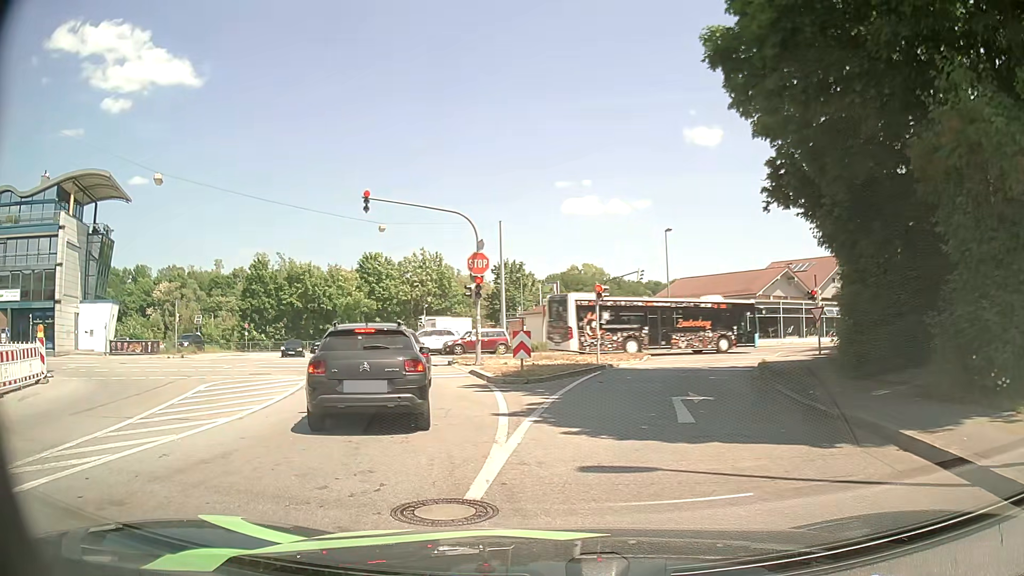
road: tertiary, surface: asphalt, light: Day
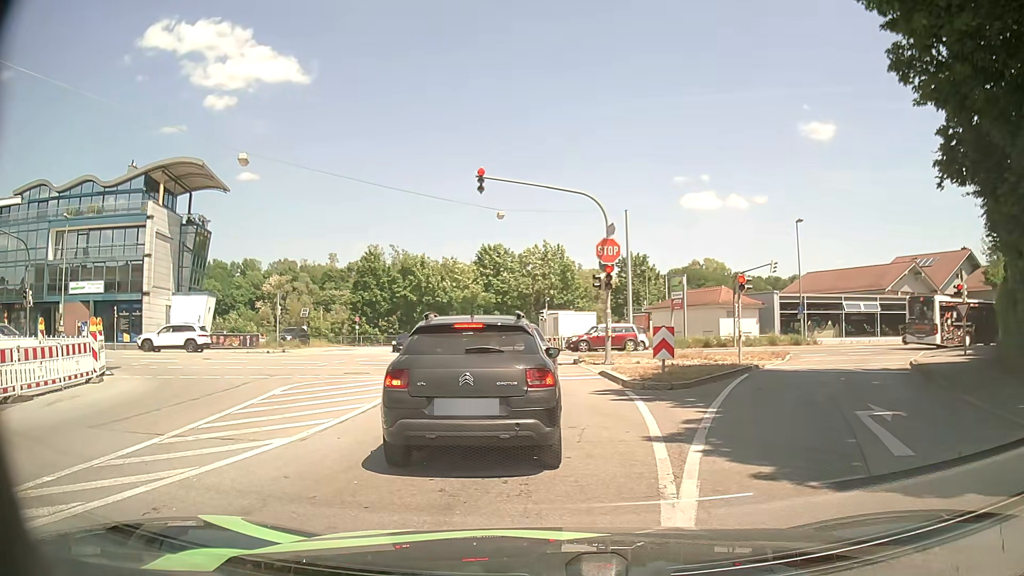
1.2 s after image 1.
(-0.3, +2.8) m; -11°
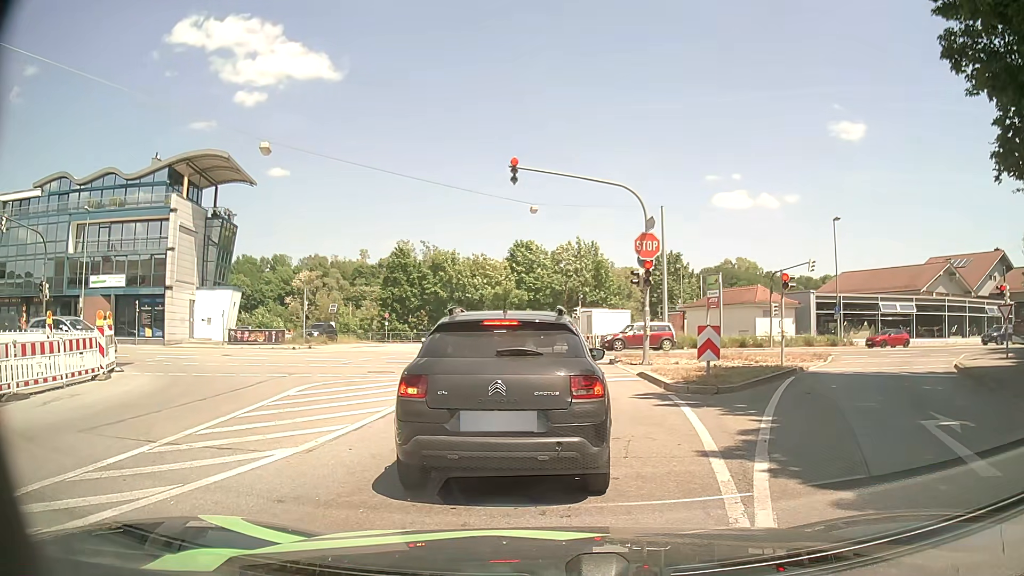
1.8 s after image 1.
(0.0, +1.0) m; -2°
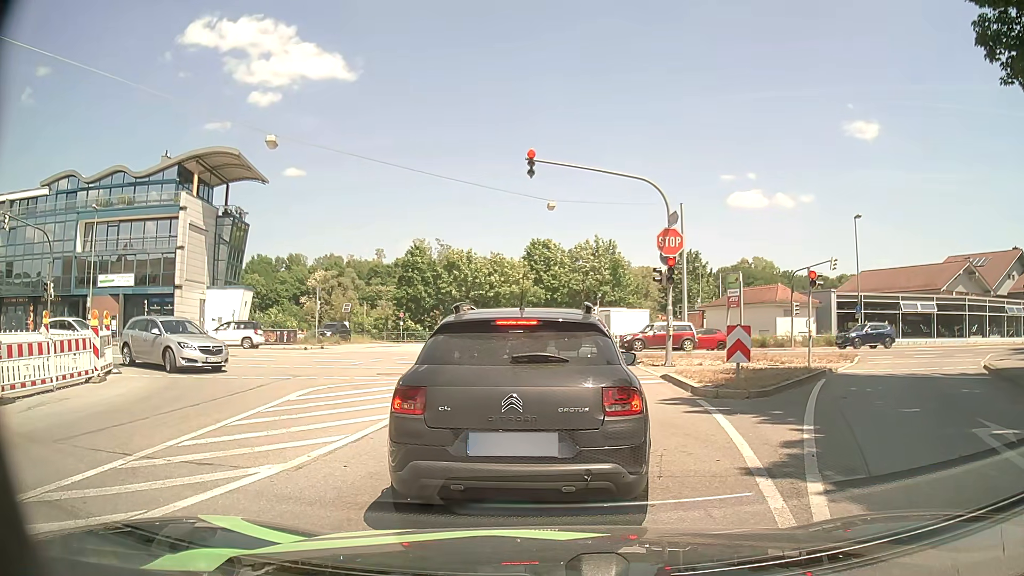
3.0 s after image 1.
(0.0, +0.9) m; 0°
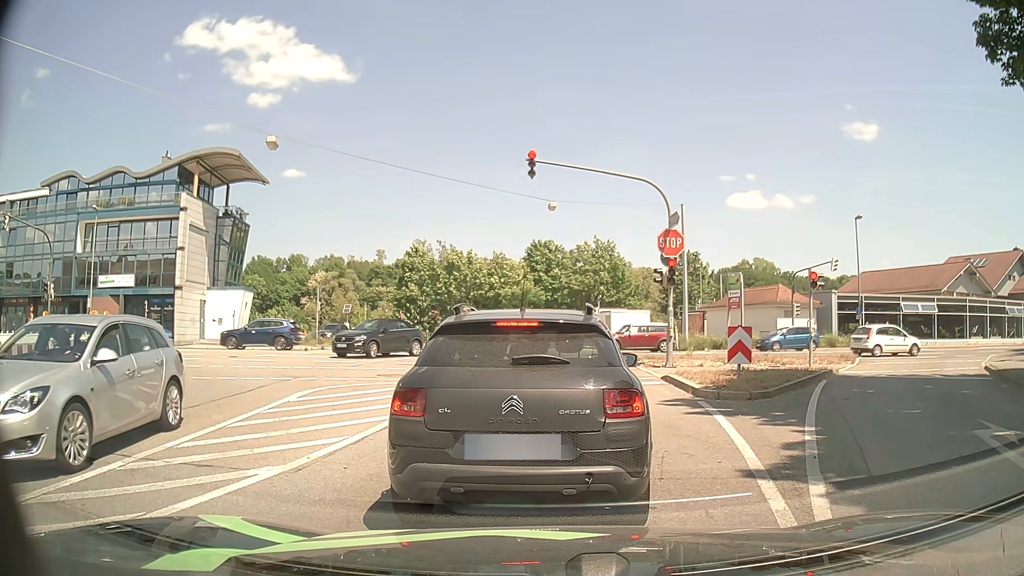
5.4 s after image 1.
(0.0, +0.1) m; 0°
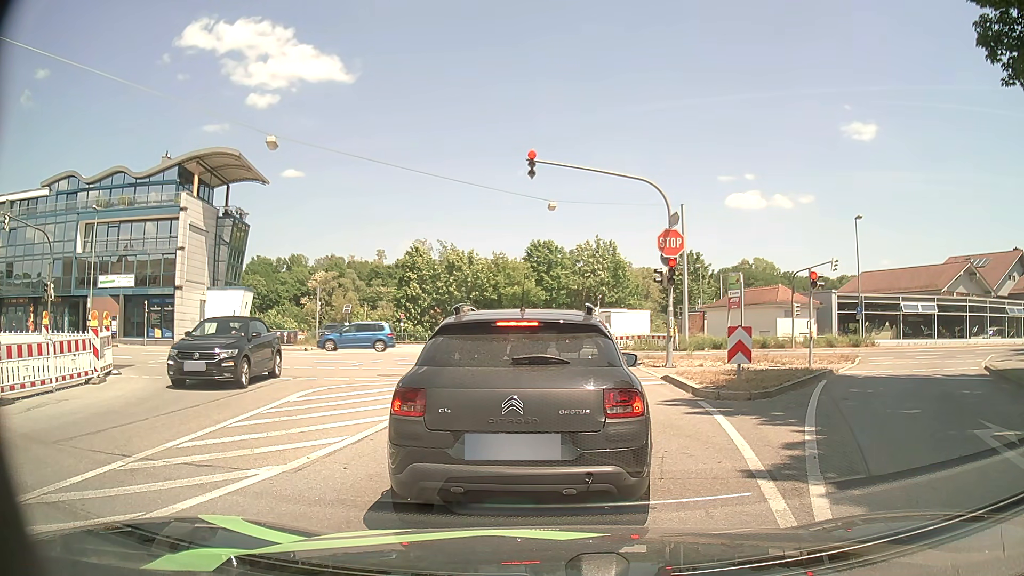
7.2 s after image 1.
(0.0, 0.0) m; 0°
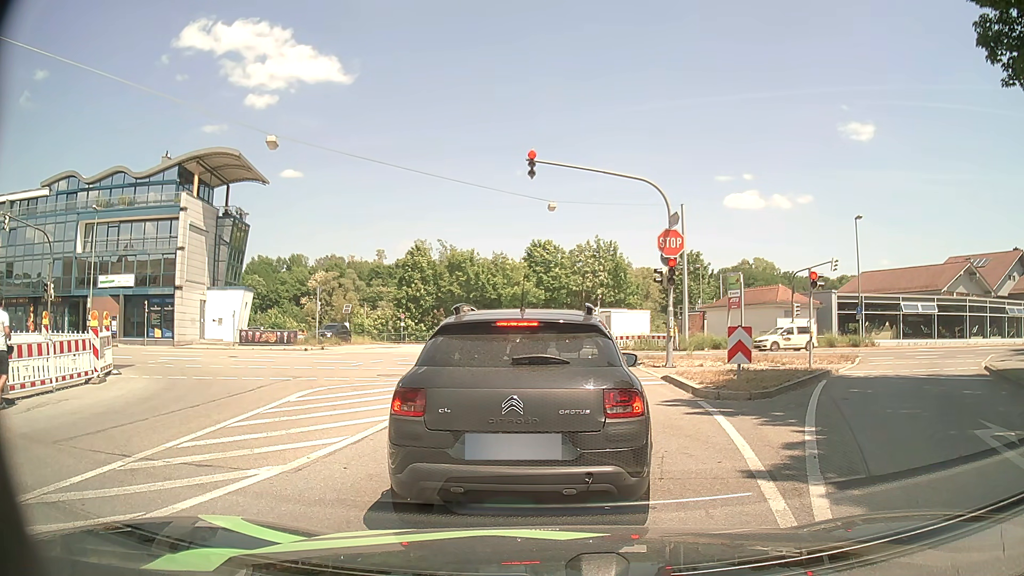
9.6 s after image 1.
(0.0, 0.0) m; 0°
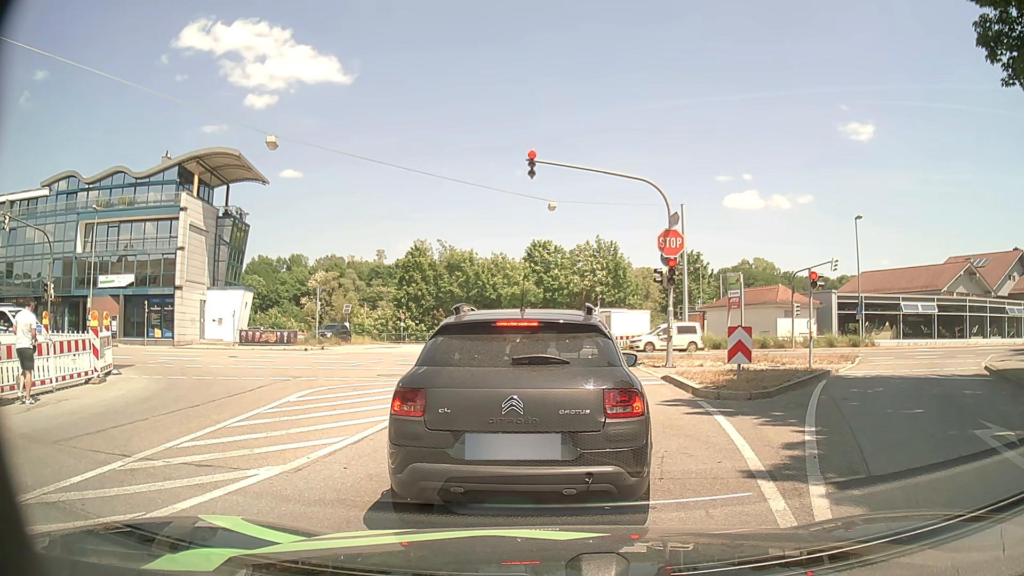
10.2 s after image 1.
(0.0, 0.0) m; 0°
